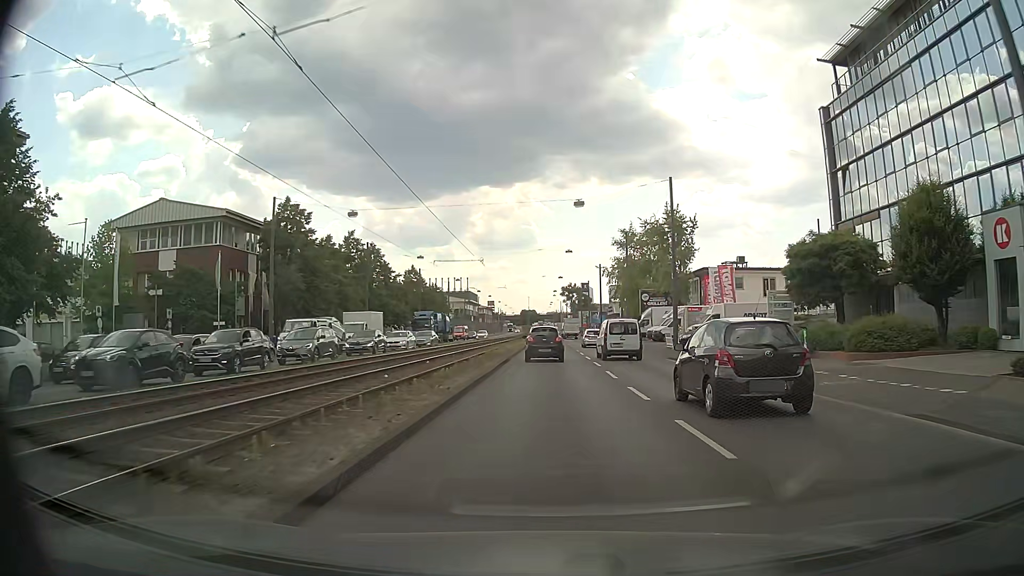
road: primary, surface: asphalt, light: Day
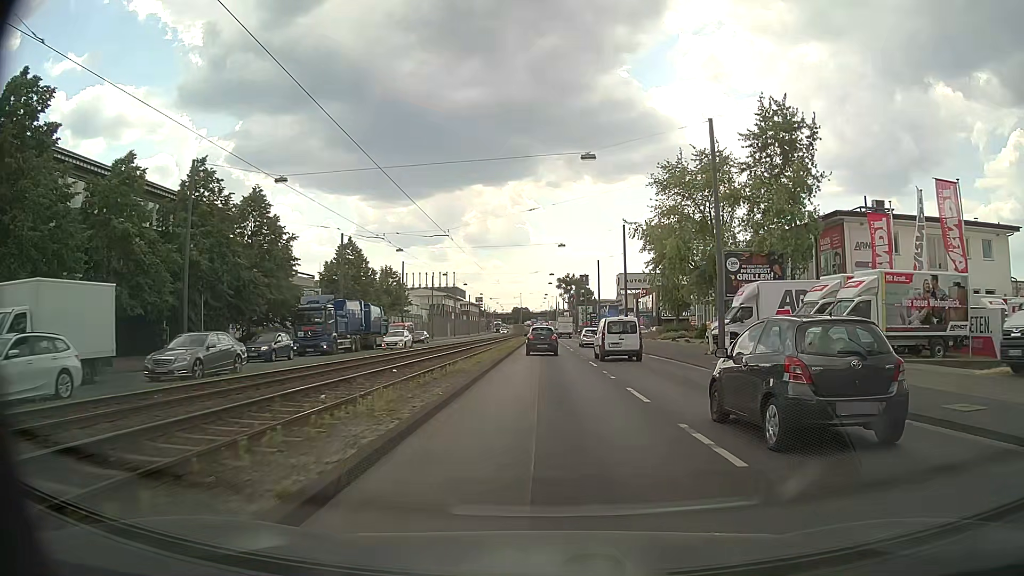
(+0.1, +36.5) m; +1°
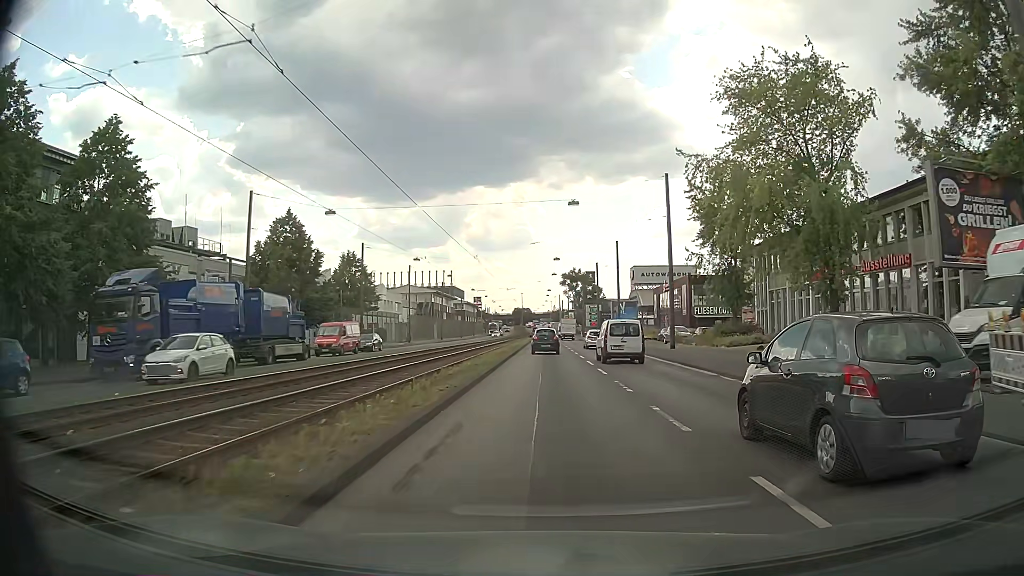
(-0.2, +21.6) m; 0°
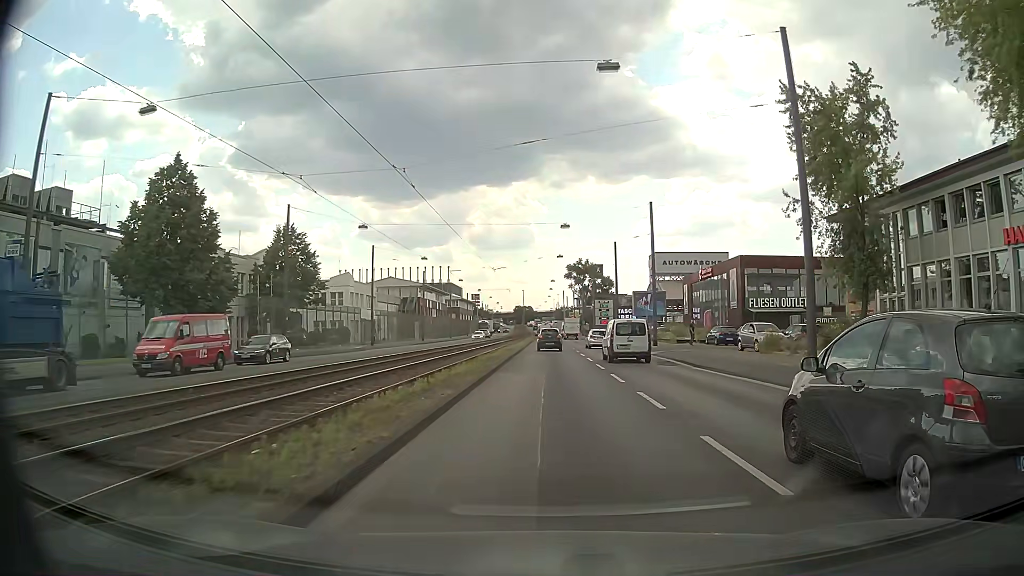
(-0.1, +21.8) m; 0°
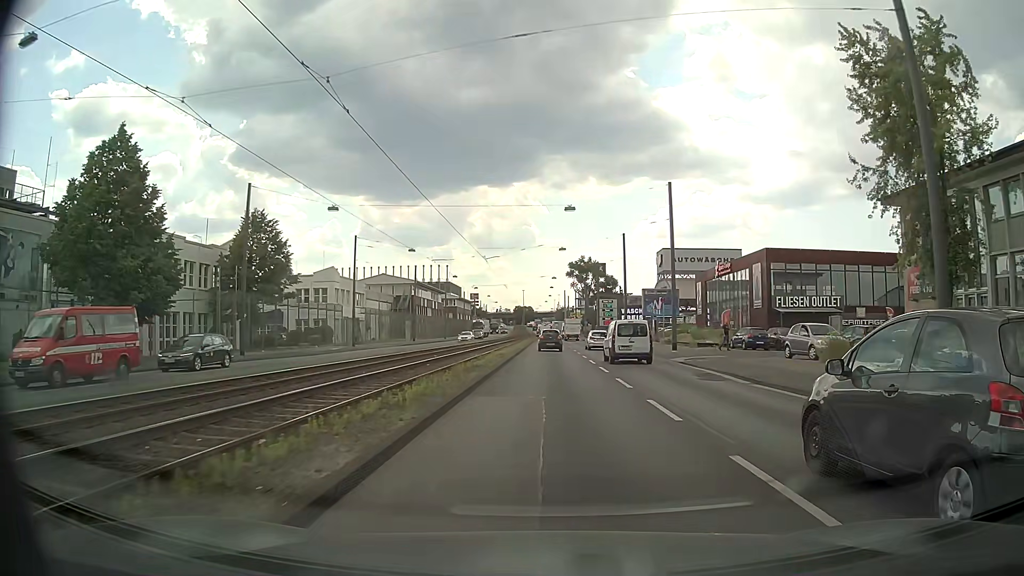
(0.0, +7.3) m; 0°
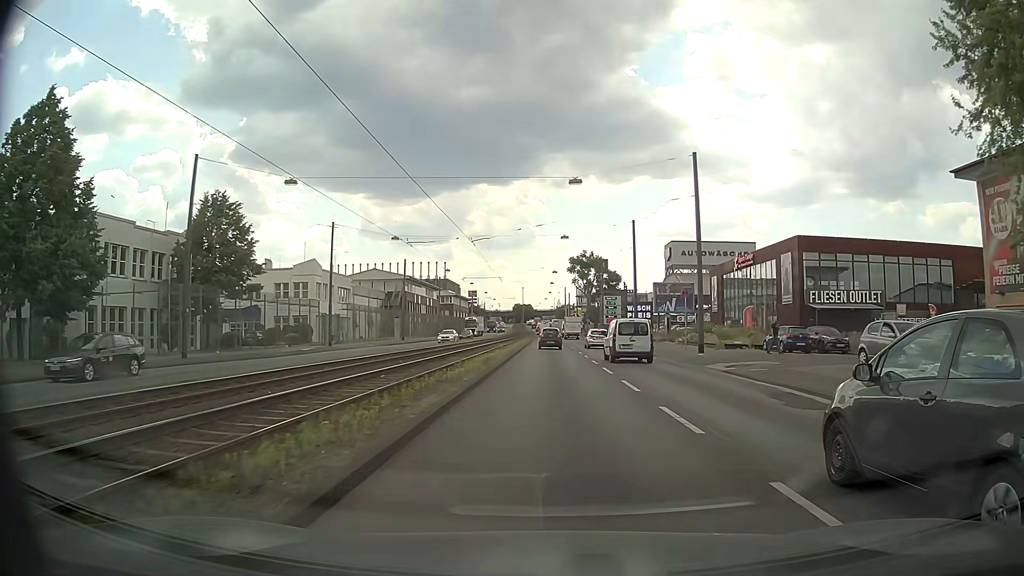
(0.0, +7.3) m; 0°
(0, +10) (0, +20) (0, +30) (0, +40) (0, +50) (0, +60) (0, +70) (0, +80) (0, +90) (-1, +100) m
